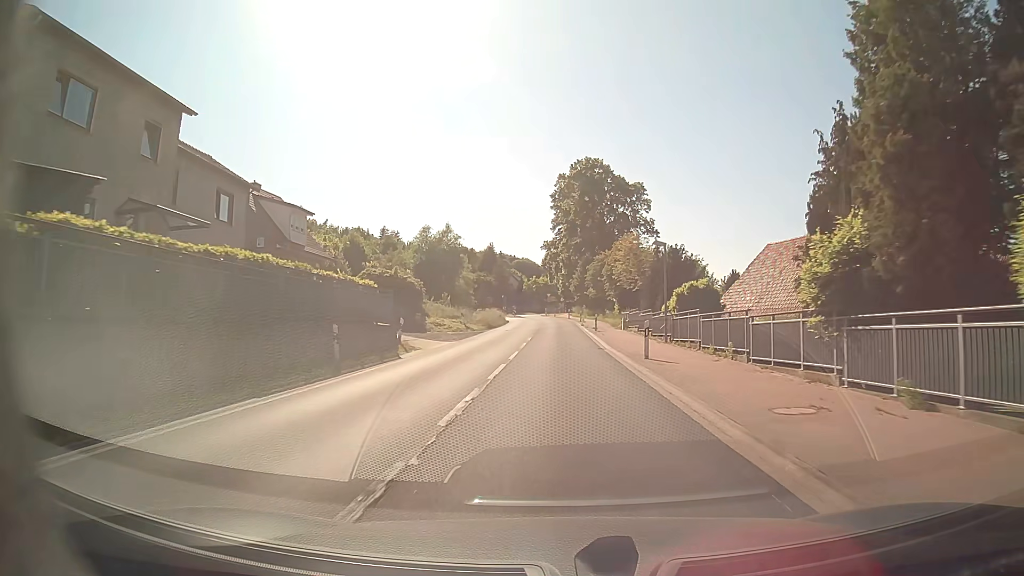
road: secondary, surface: asphalt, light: Day
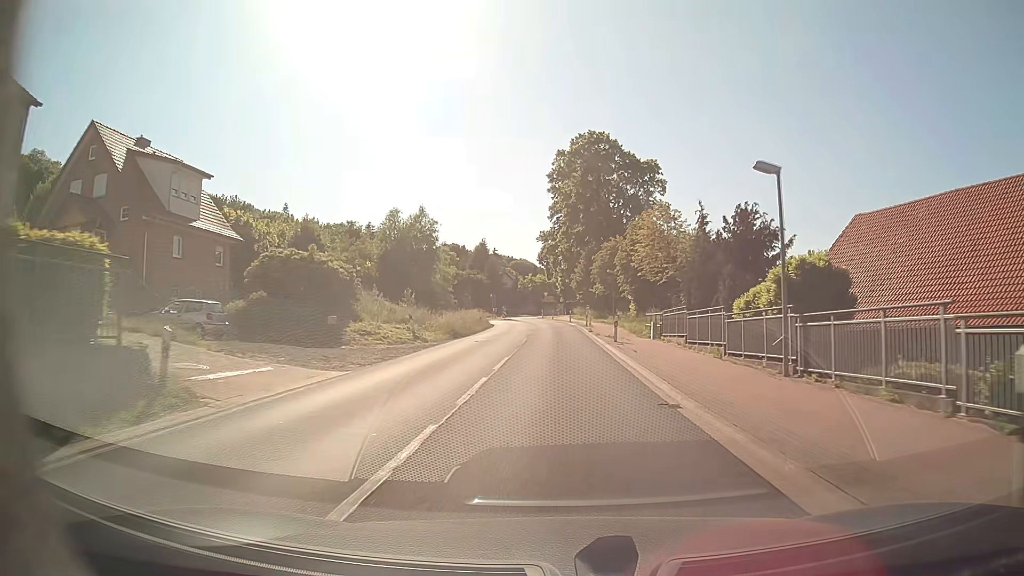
(+0.1, +16.1) m; 0°
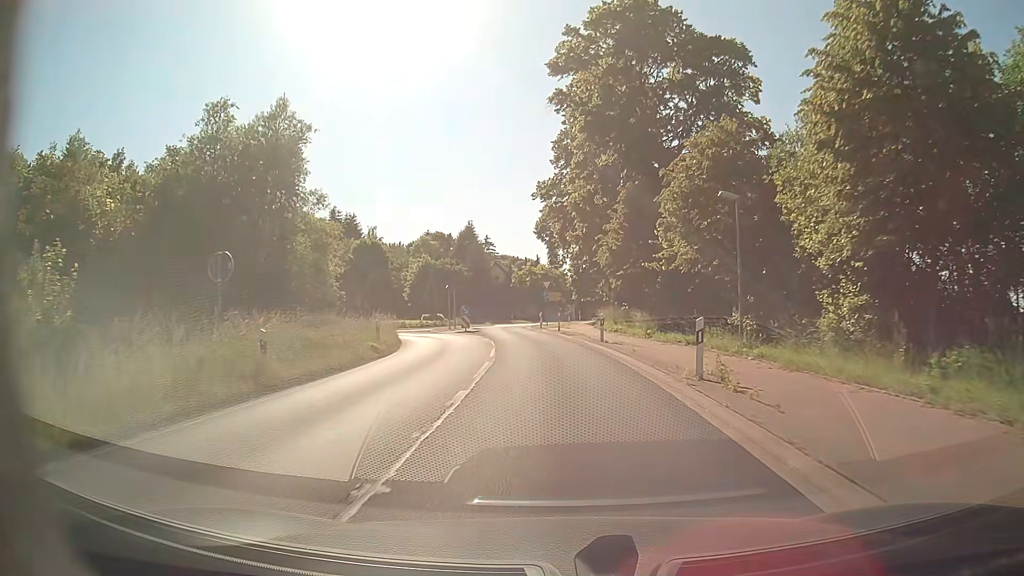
(+0.1, +39.2) m; 0°
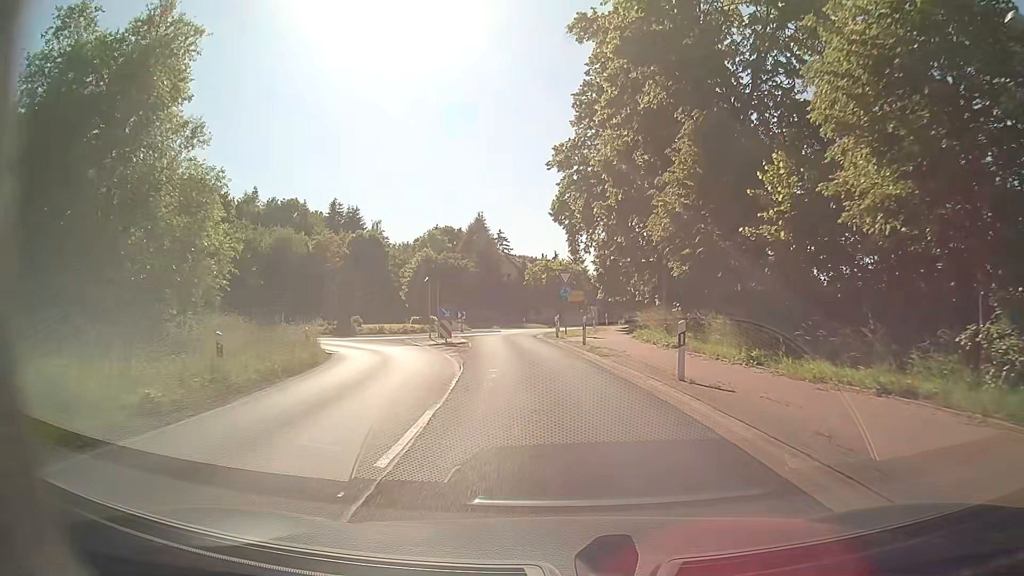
(-0.2, +13.3) m; -1°
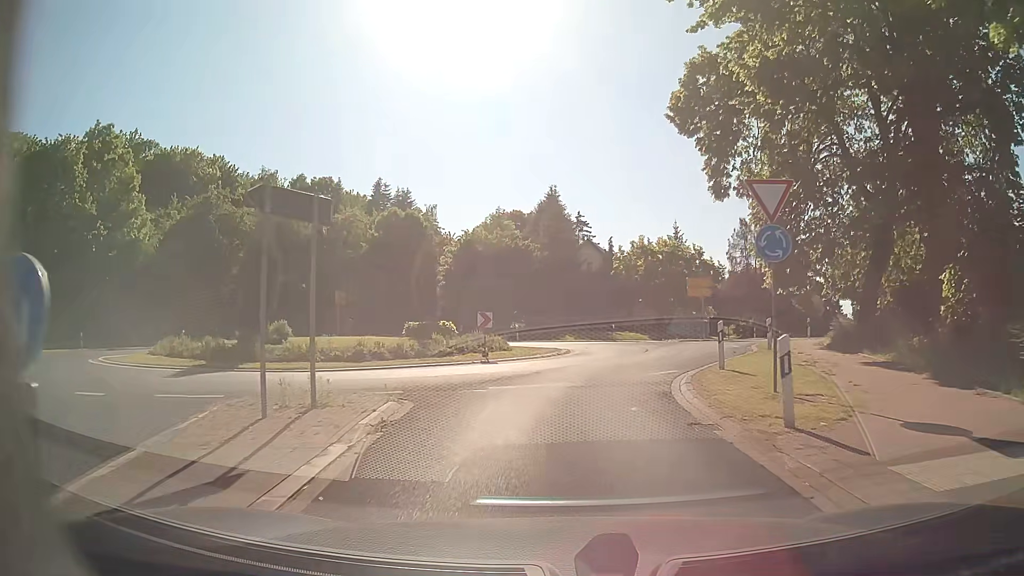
(-1.6, +25.8) m; -7°
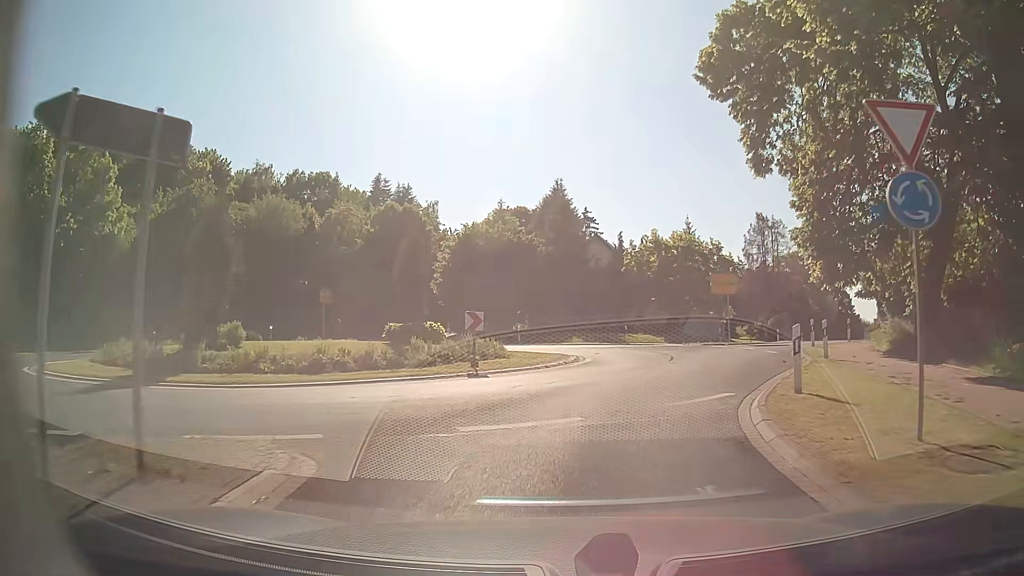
(-0.1, +4.5) m; -2°
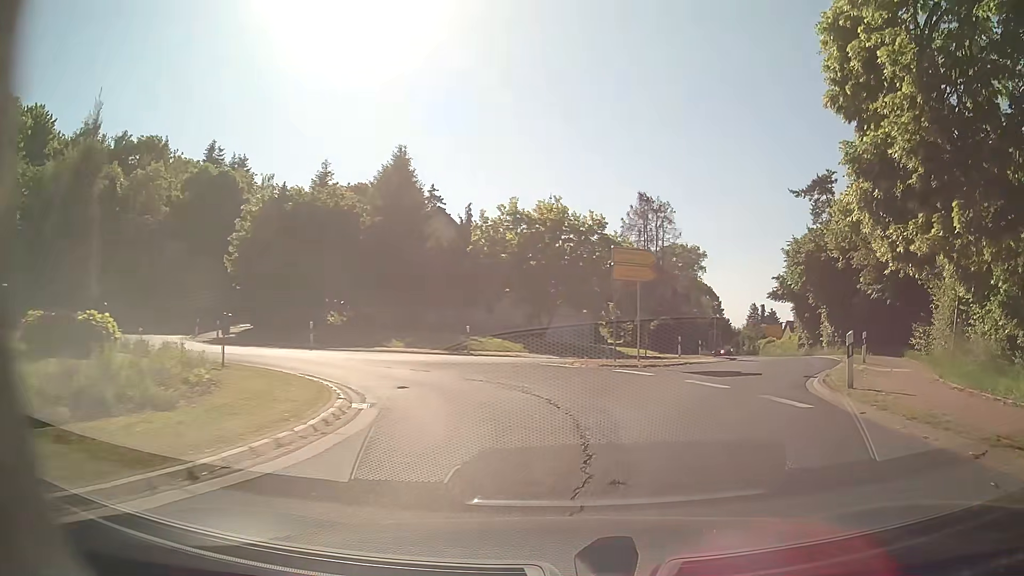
(+1.3, +13.7) m; +12°
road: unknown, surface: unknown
